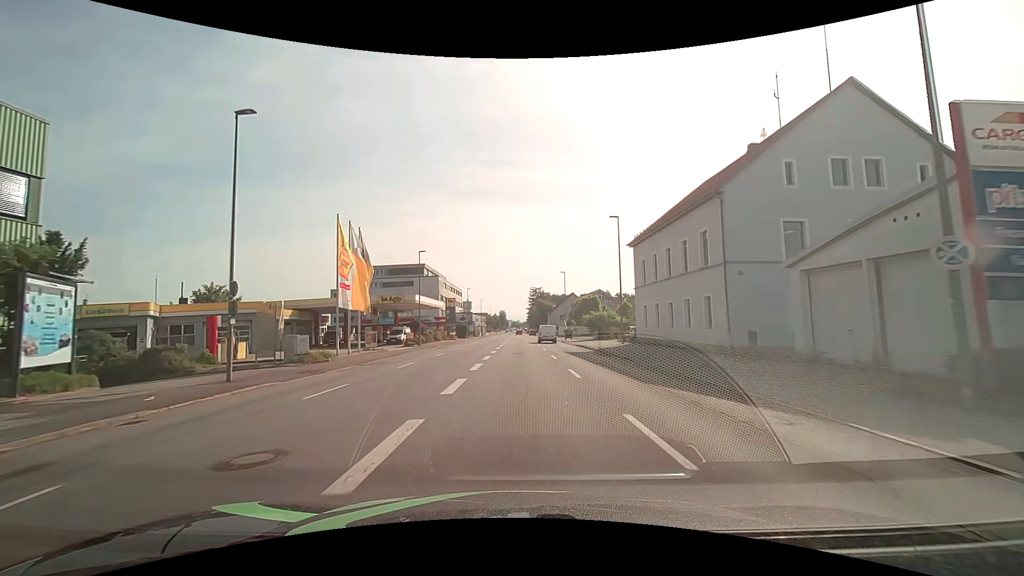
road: tertiary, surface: asphalt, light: Day
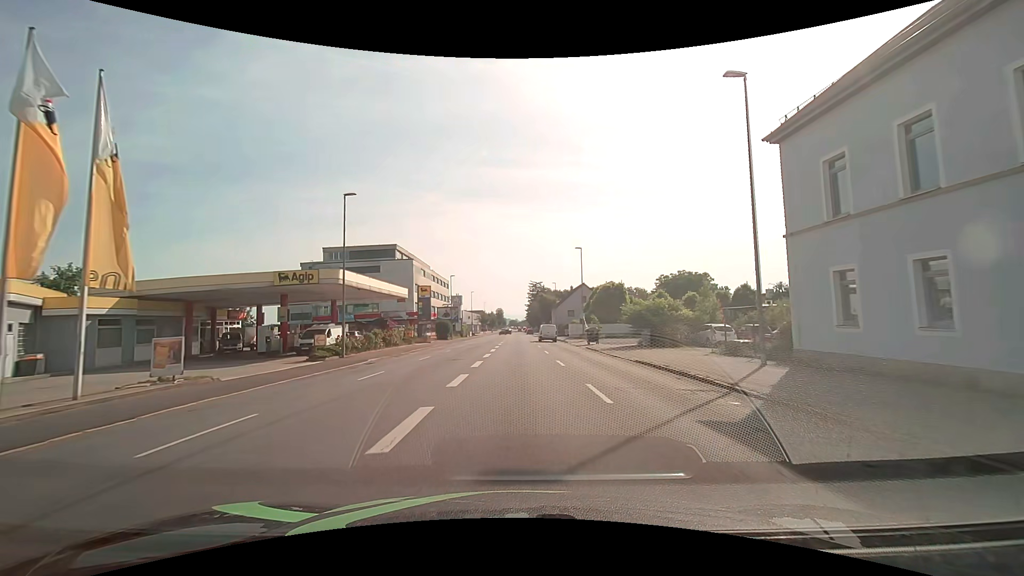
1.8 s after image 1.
(0.0, +22.9) m; 0°
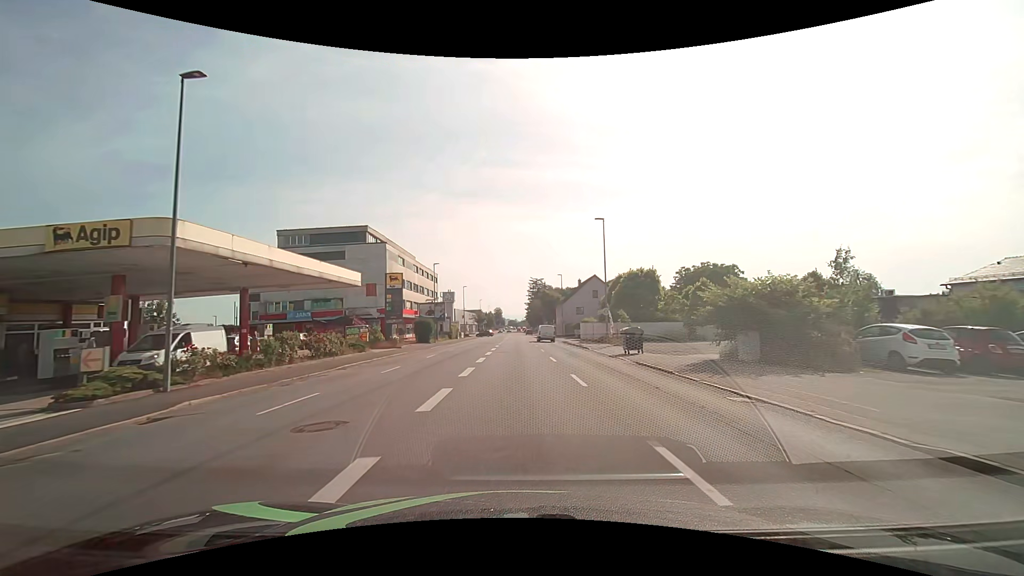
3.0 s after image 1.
(0.0, +15.2) m; 0°
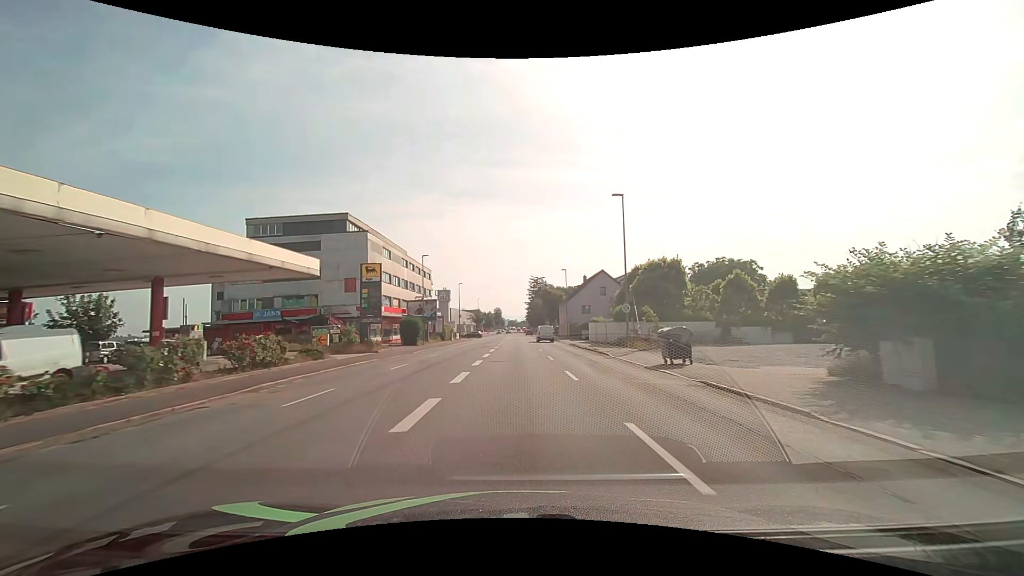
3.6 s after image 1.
(0.0, +7.6) m; 0°
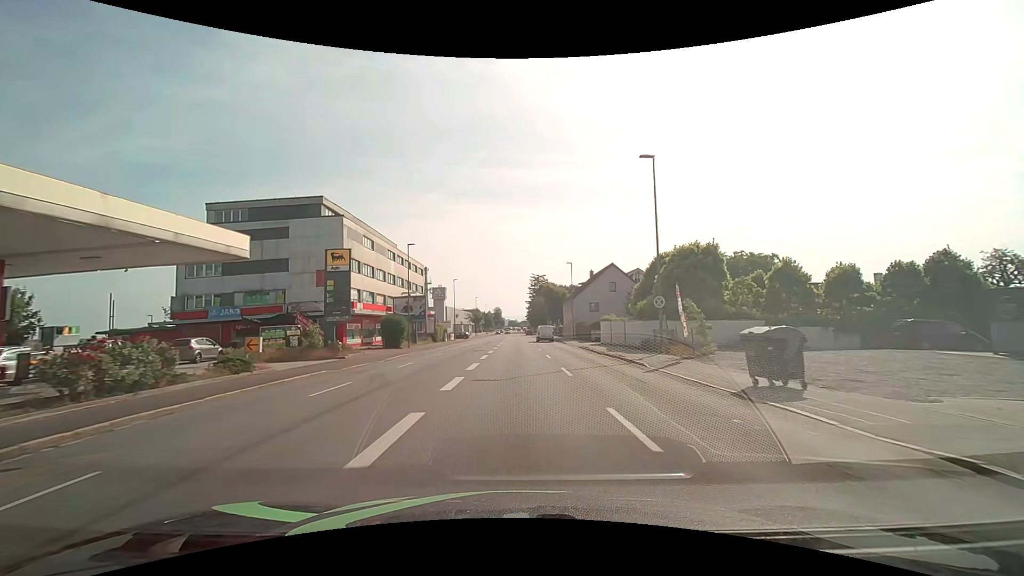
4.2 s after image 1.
(0.0, +7.6) m; 0°
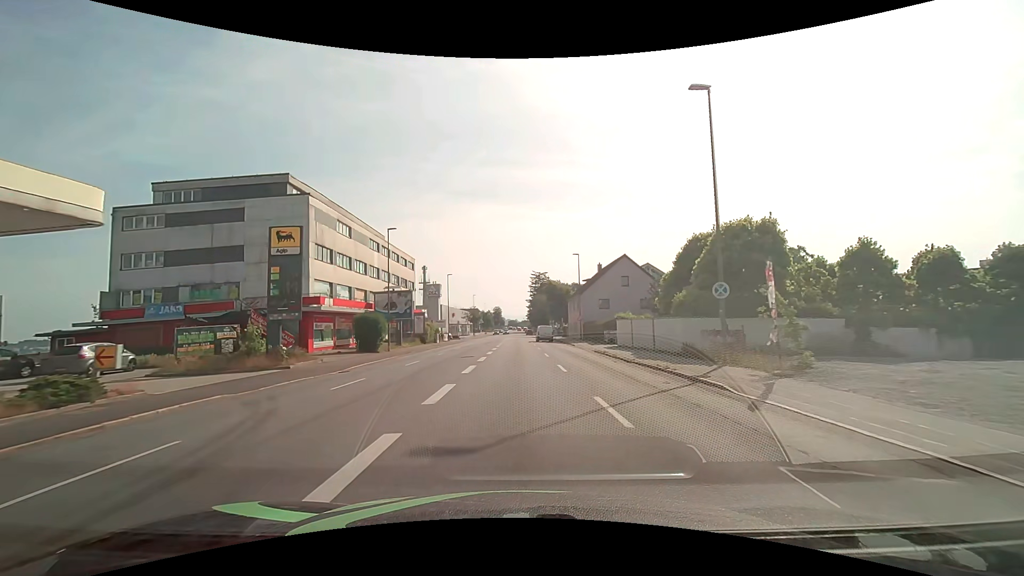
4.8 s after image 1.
(0.0, +7.6) m; 0°
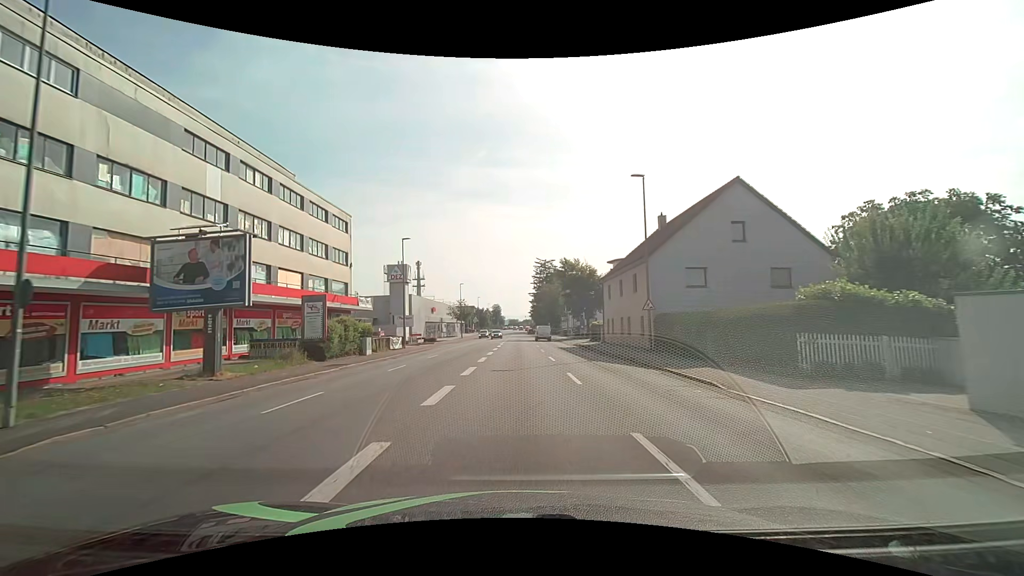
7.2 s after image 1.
(-0.1, +30.6) m; -1°
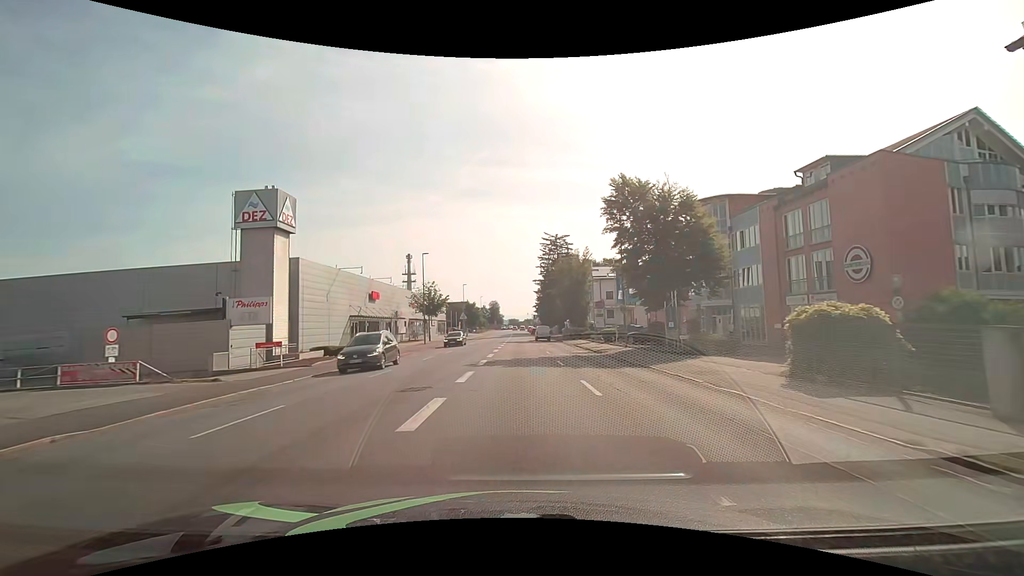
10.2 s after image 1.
(+0.2, +38.3) m; 0°
(0, +10) (0, +20) (0, +30) (0, +40) (0, +50) (0, +60) (0, +70) (0, +80) (0, +90) (0, +100) m
